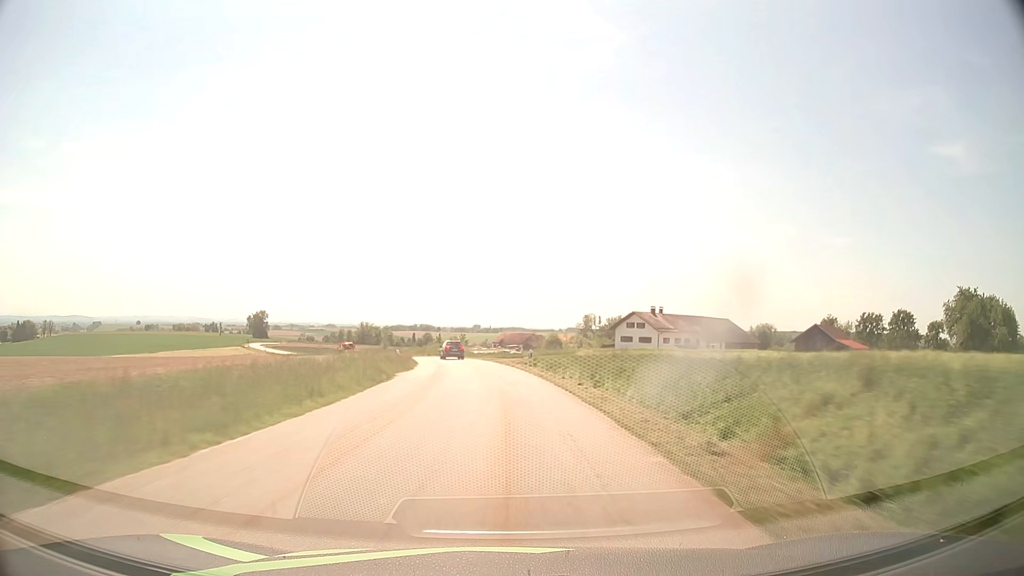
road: tertiary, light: Day
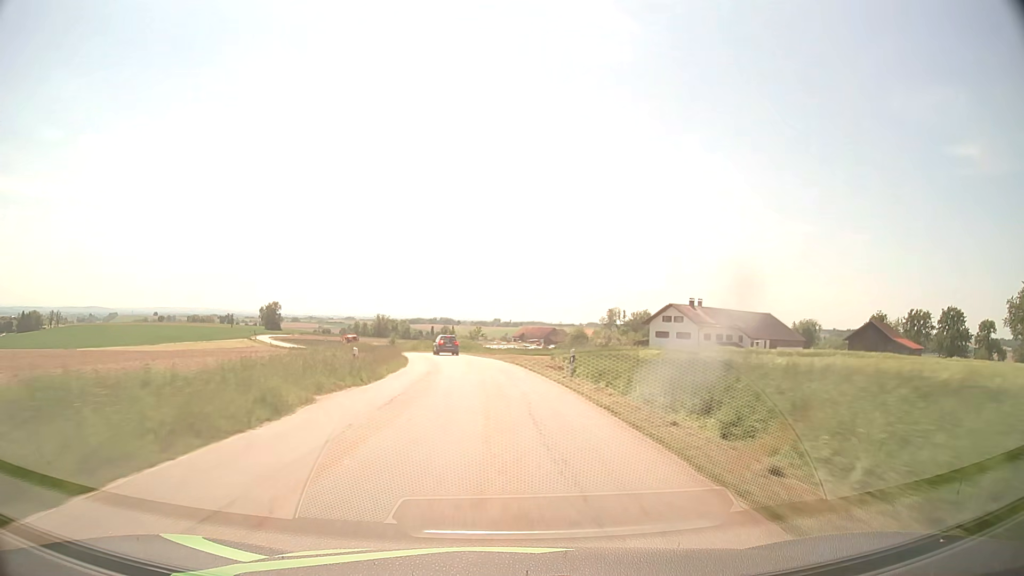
(-0.1, +13.6) m; -1°
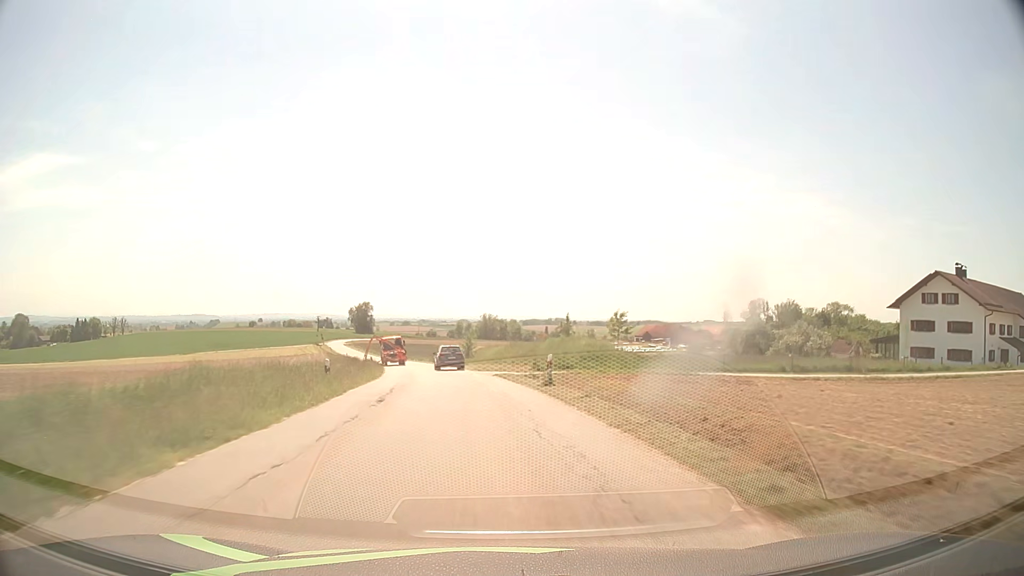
(-3.6, +49.8) m; -9°
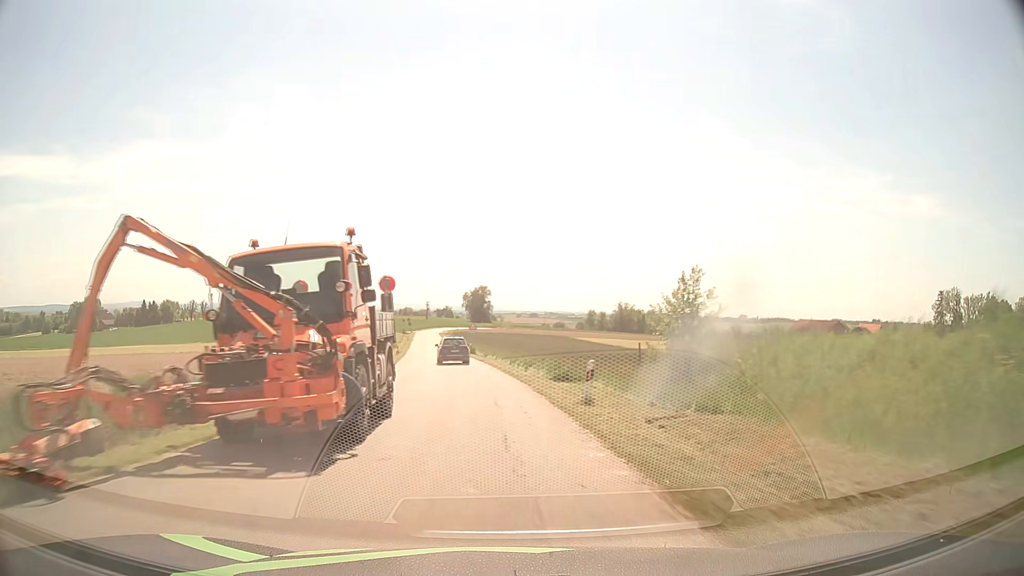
(-6.2, +55.3) m; -11°
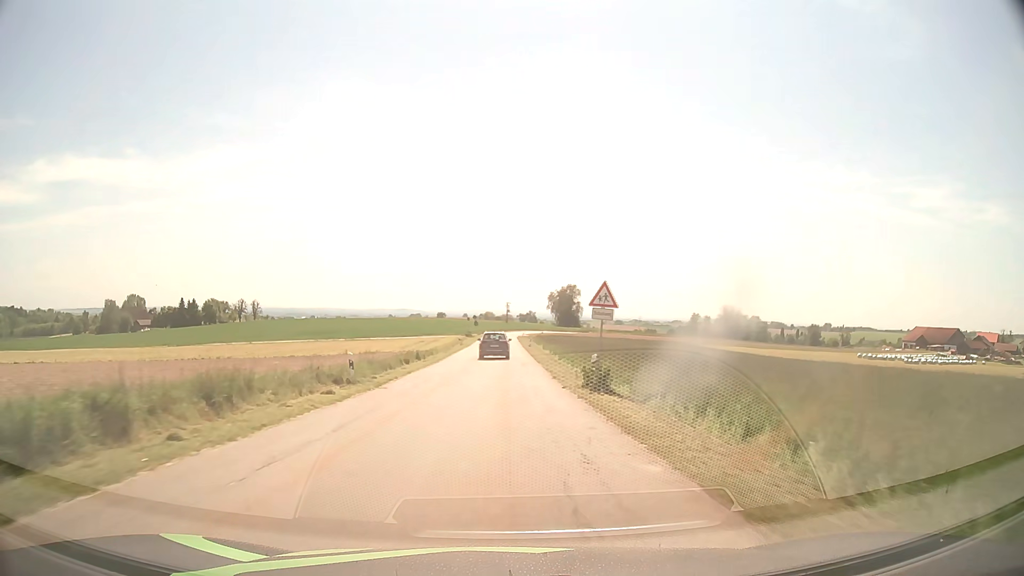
(-3.5, +45.4) m; -8°
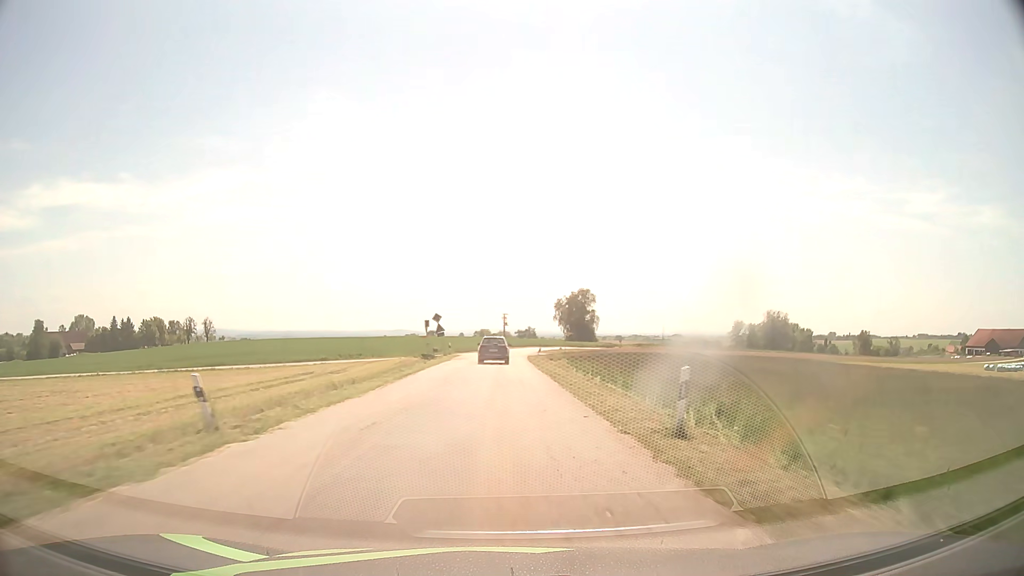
(+0.1, +60.0) m; 0°
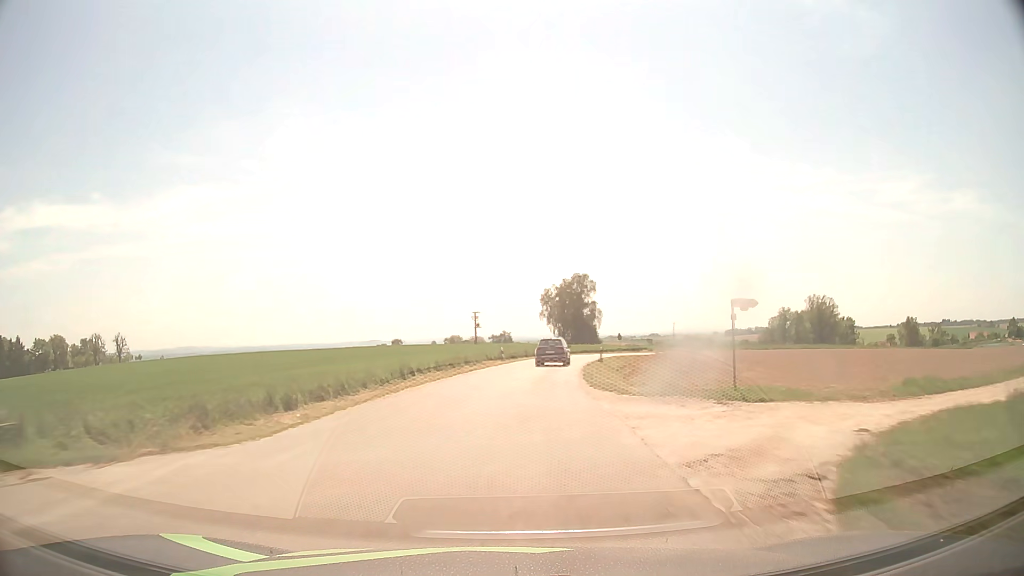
(+0.3, +60.3) m; +2°
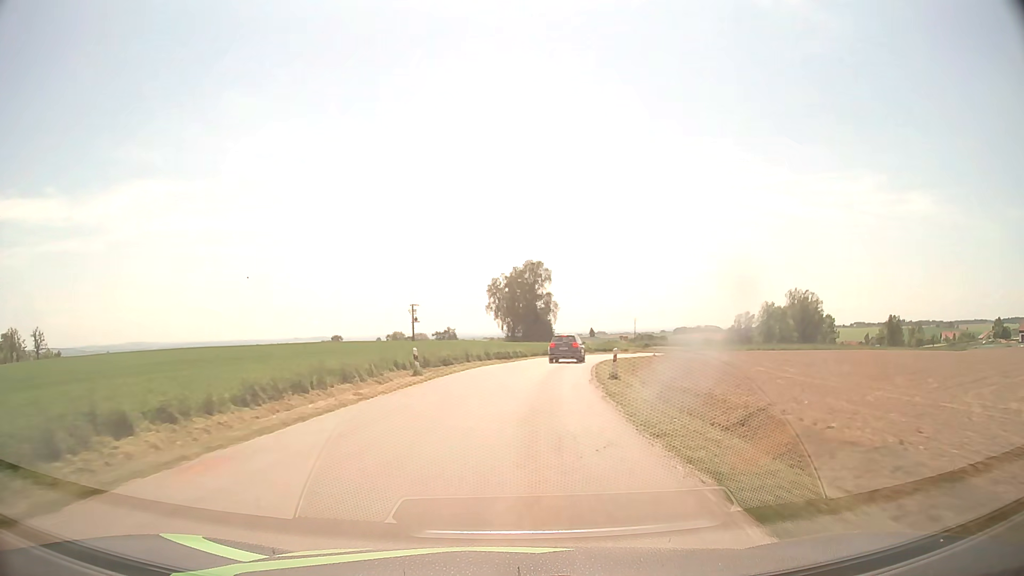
(+0.9, +23.7) m; +5°
(0, +10) (+1, +20) (+2, +30) (+3, +40) (+5, +50) (+8, +59) (+11, +69) (+15, +78) (+20, +87) (+25, +95) m
